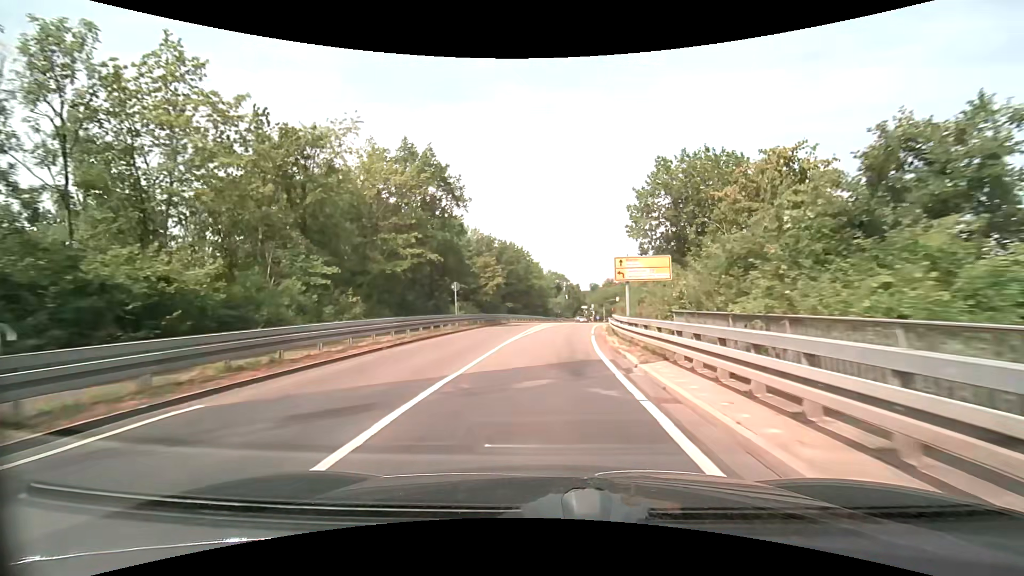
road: secondary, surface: asphalt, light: Day
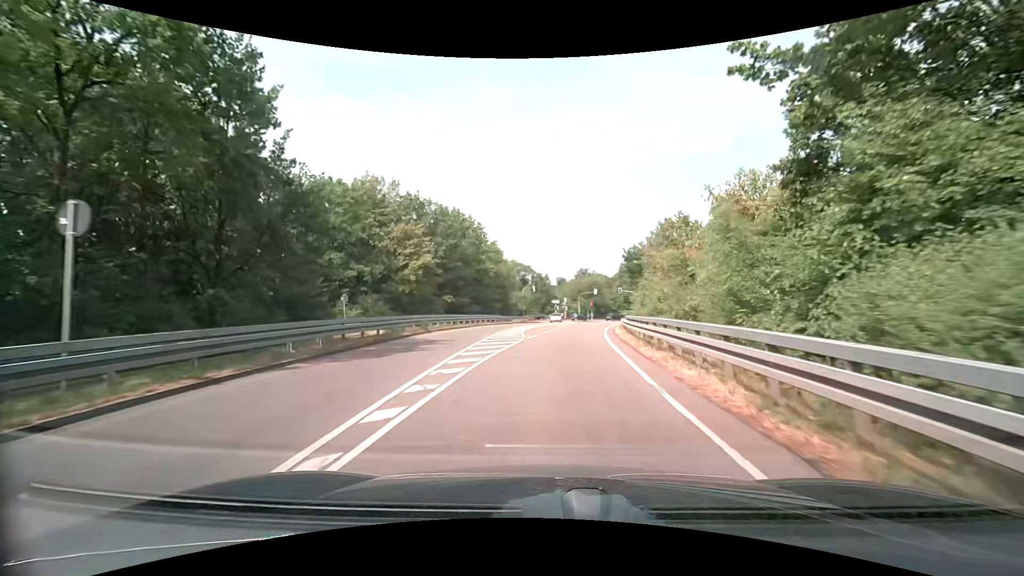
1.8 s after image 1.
(+0.8, +25.7) m; +4°
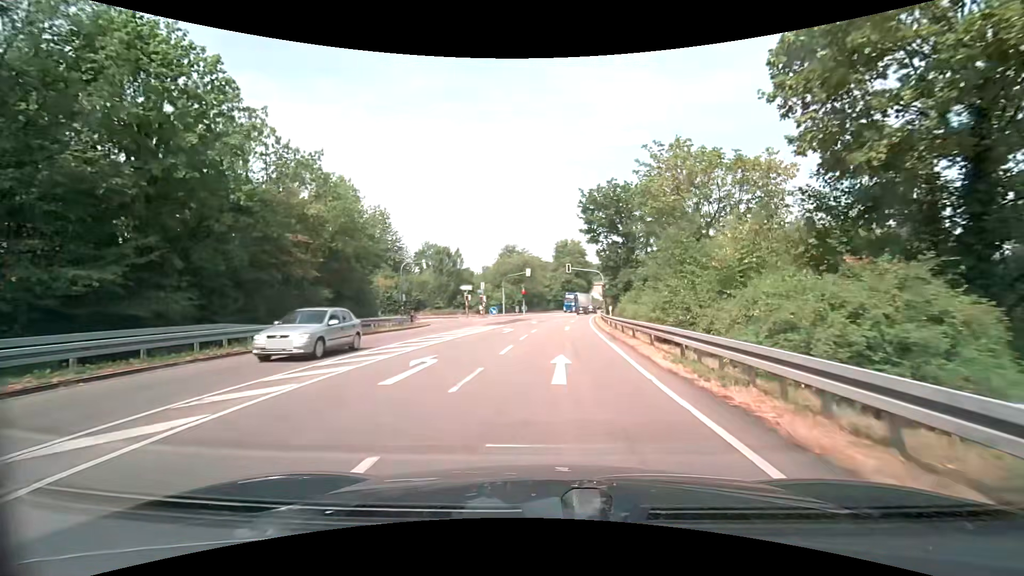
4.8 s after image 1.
(+2.8, +37.7) m; +8°
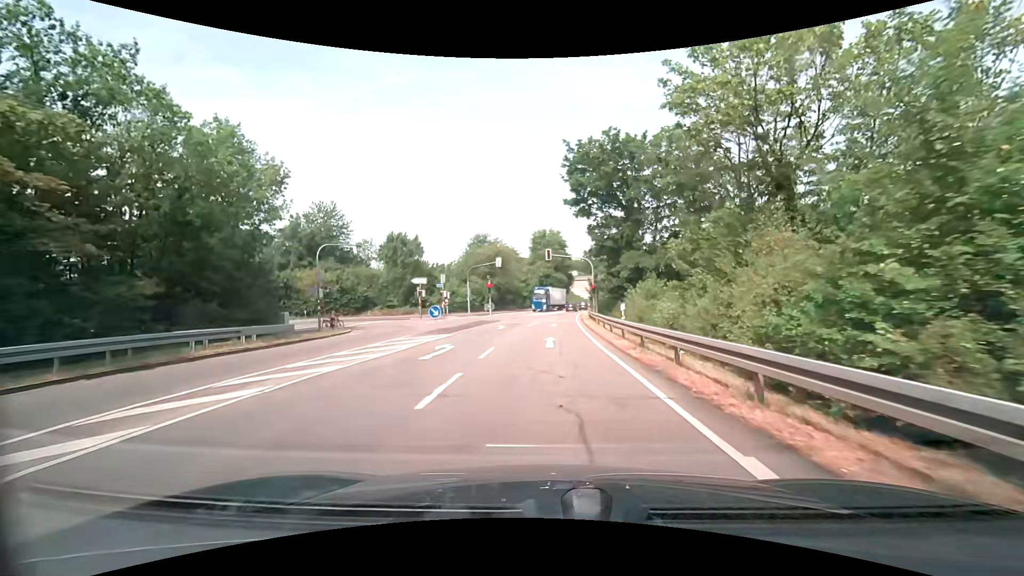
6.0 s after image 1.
(+0.3, +12.9) m; +3°
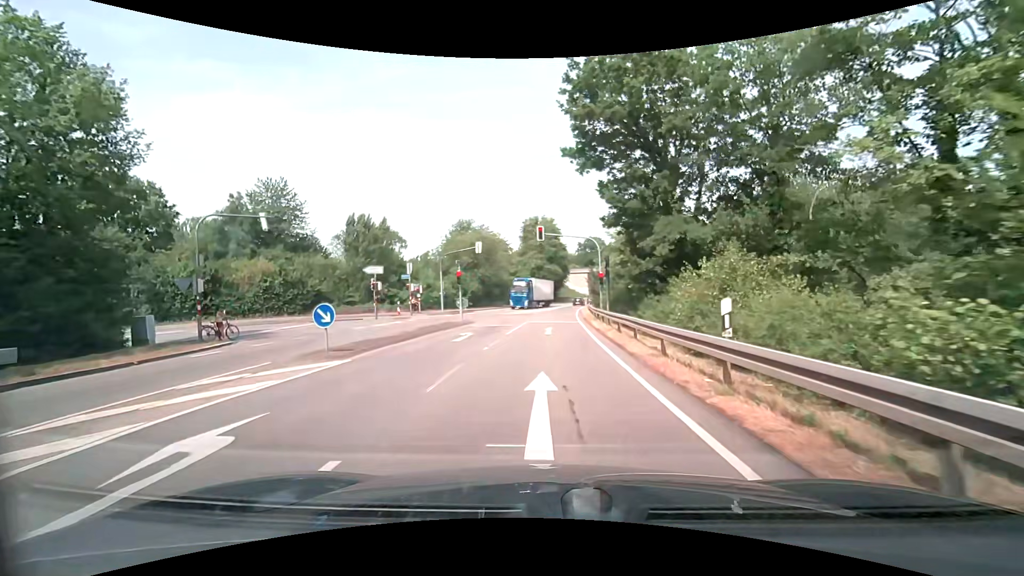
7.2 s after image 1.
(+0.1, +11.0) m; 0°
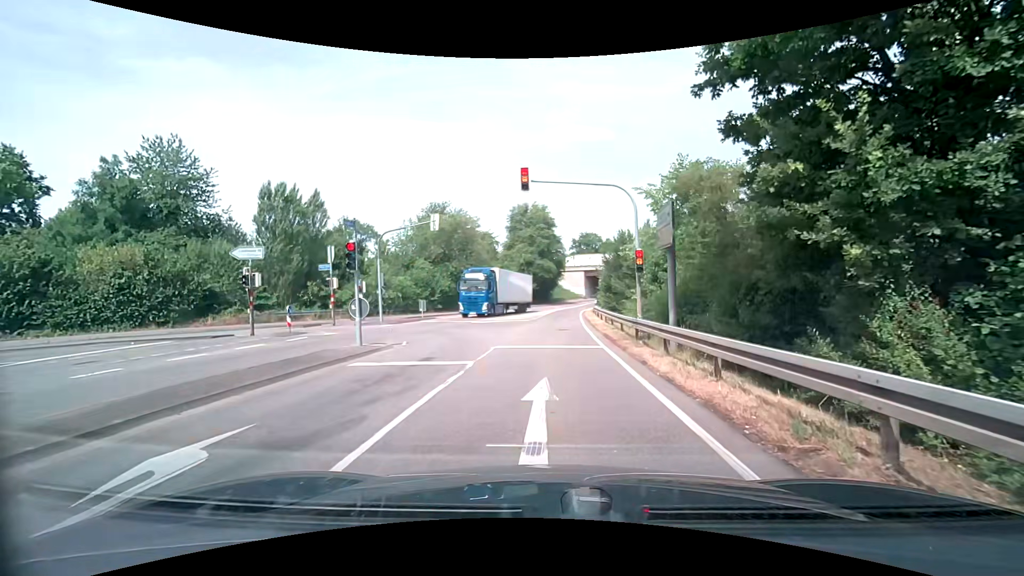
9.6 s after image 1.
(+0.2, +15.1) m; +1°
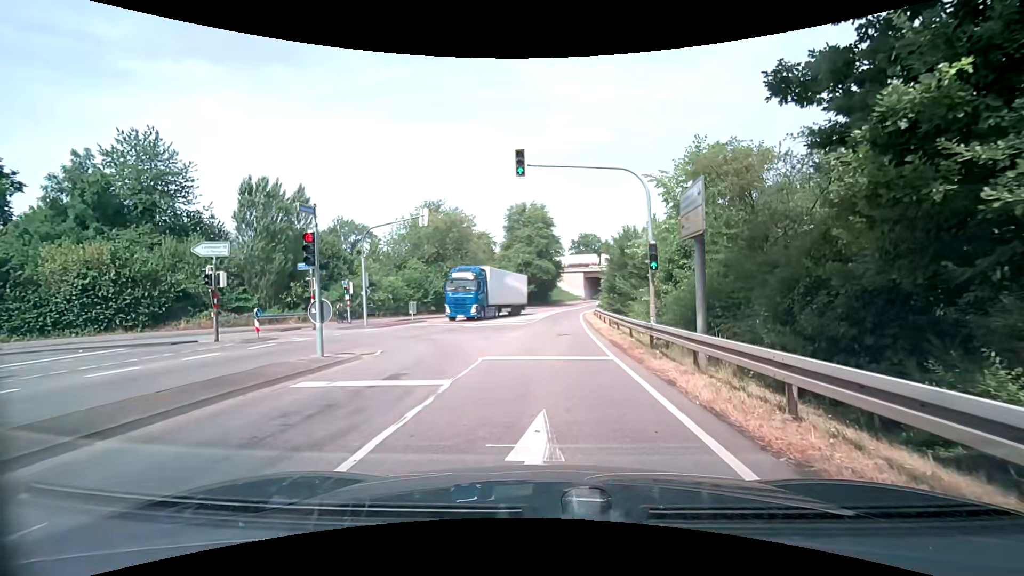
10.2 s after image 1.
(0.0, +2.4) m; +2°
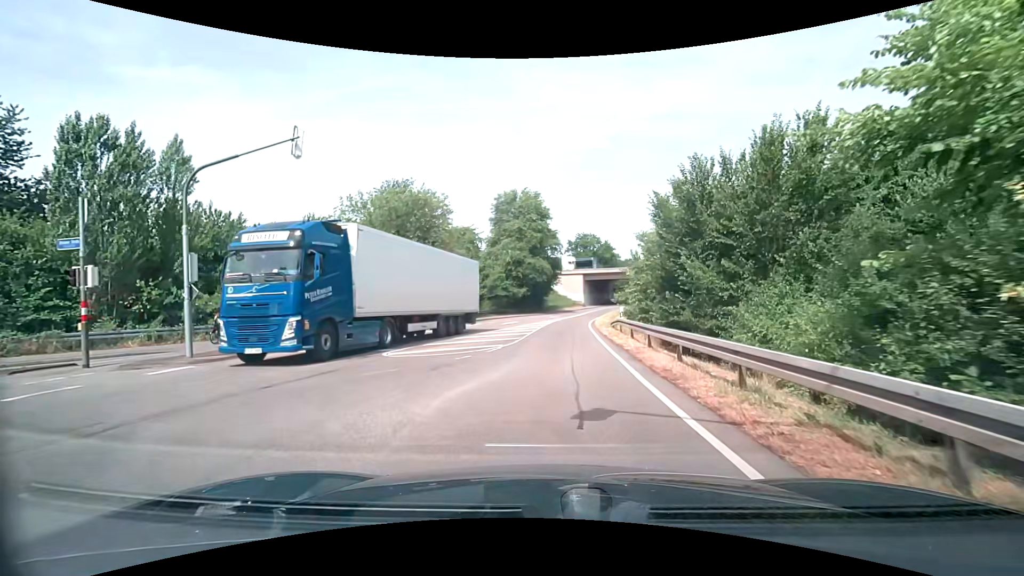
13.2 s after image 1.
(0.0, +14.3) m; +1°
(0, +10) (0, +20) (0, +30) (+1, +40) (+2, +50) (+3, +60) (+5, +70) (+7, +80) (+9, +89) (+11, +99) m
